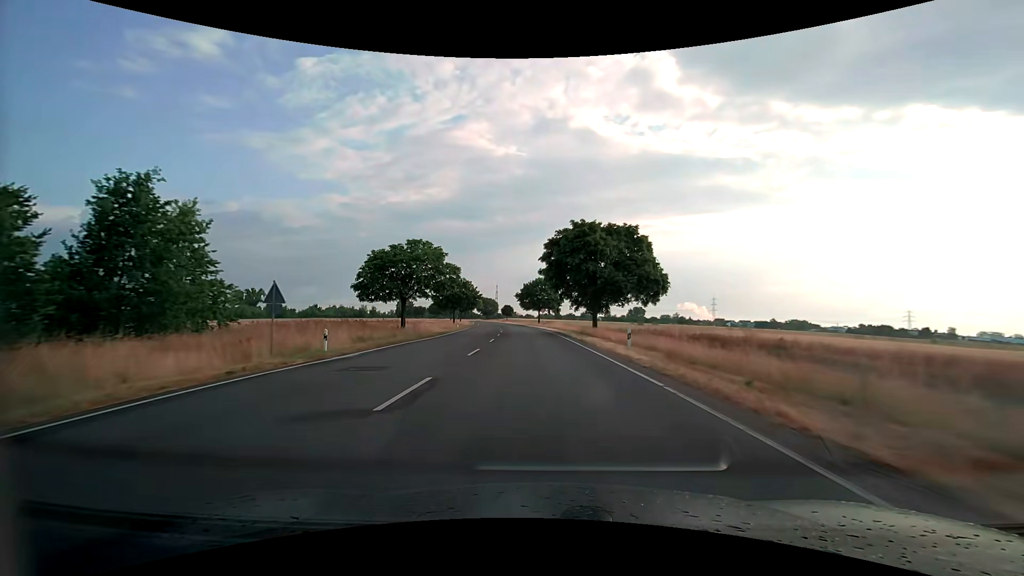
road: secondary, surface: asphalt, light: Day
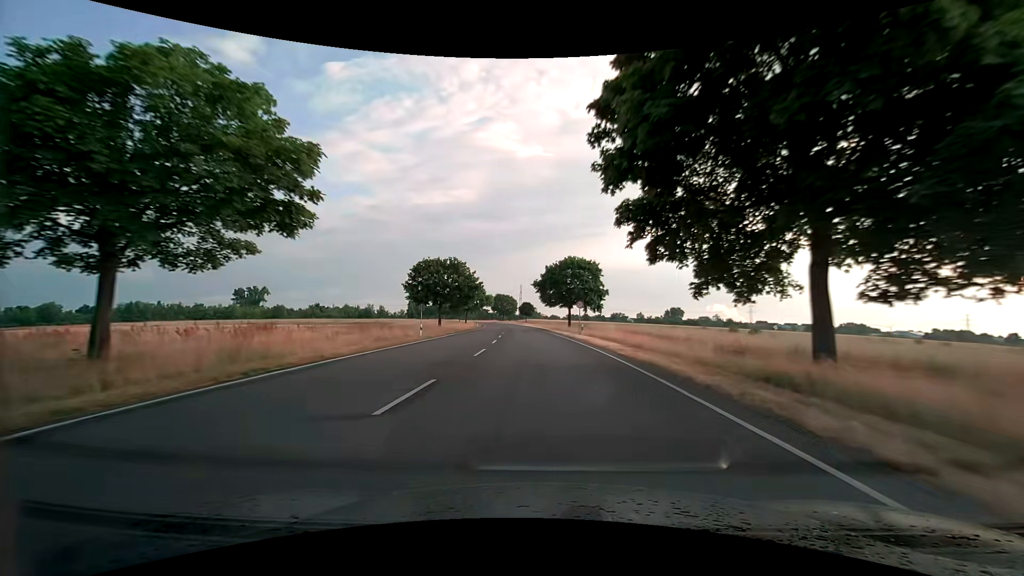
(-1.1, +33.6) m; -3°
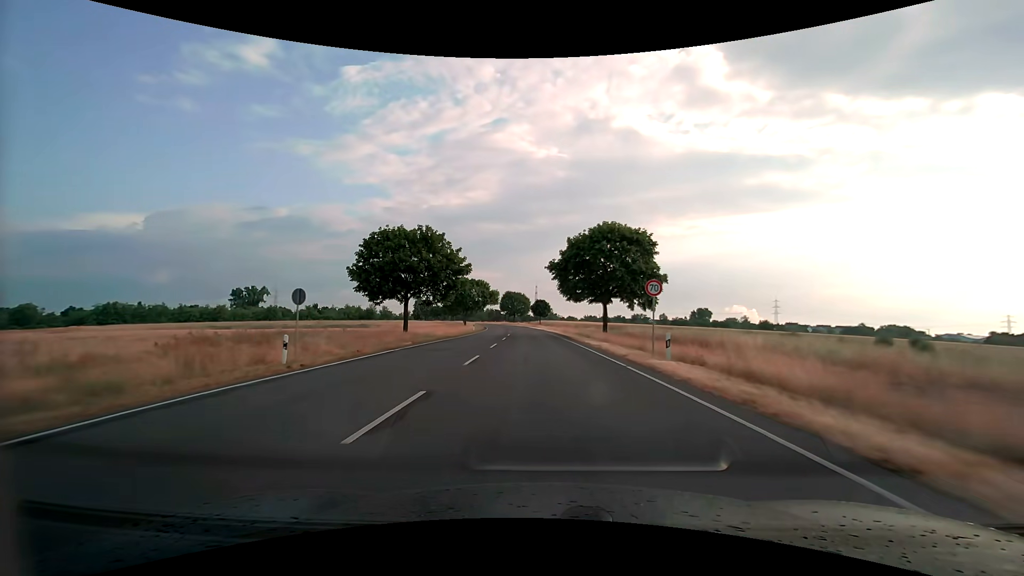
(-0.3, +22.4) m; -2°
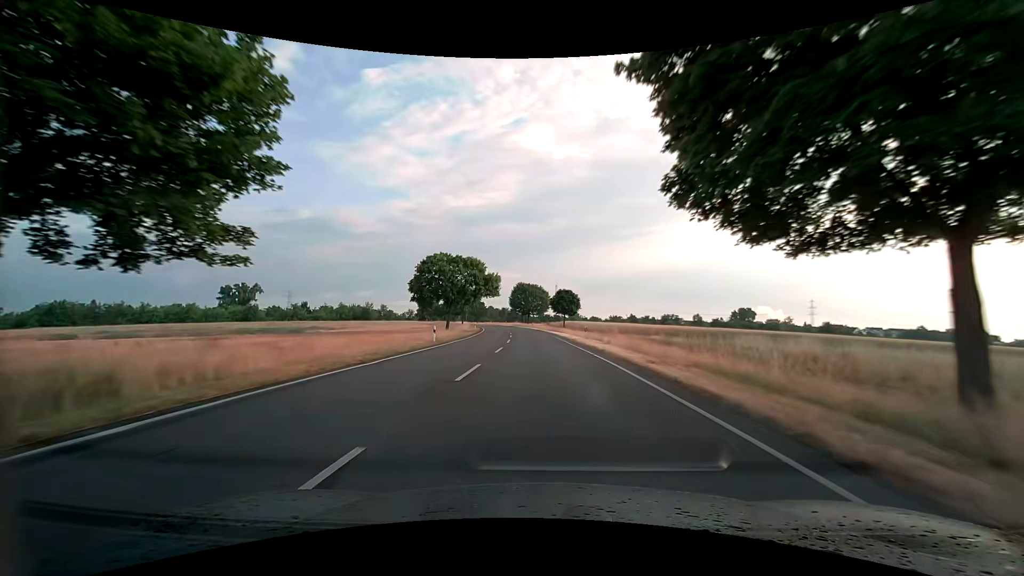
(-0.7, +33.5) m; -2°
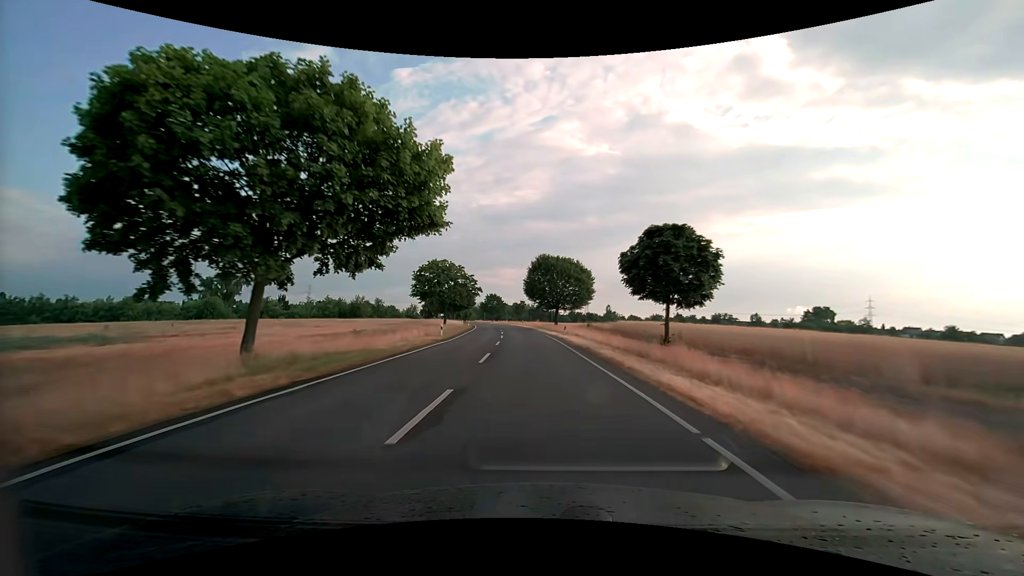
(-1.1, +44.3) m; -3°
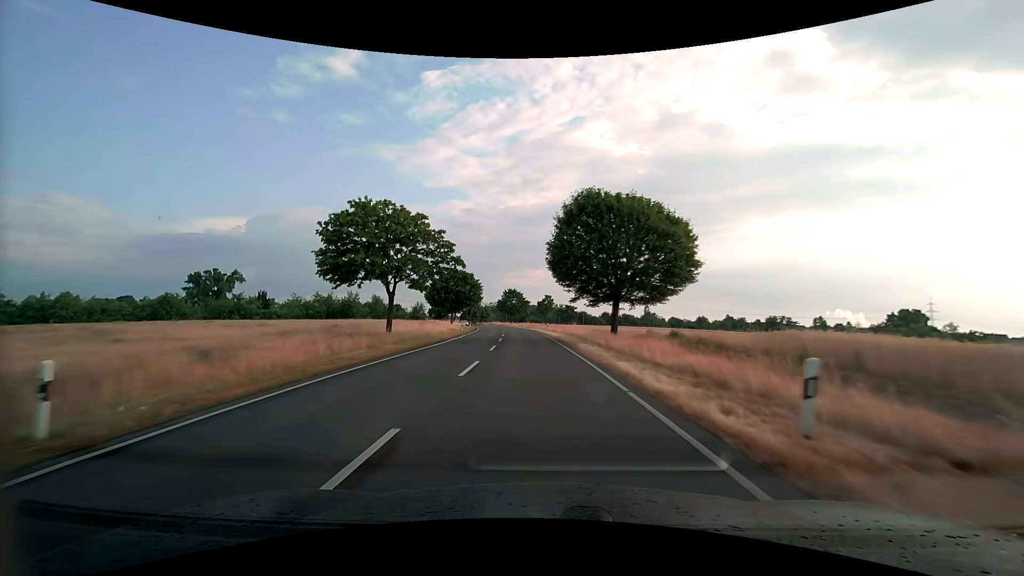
(-0.9, +32.3) m; -3°
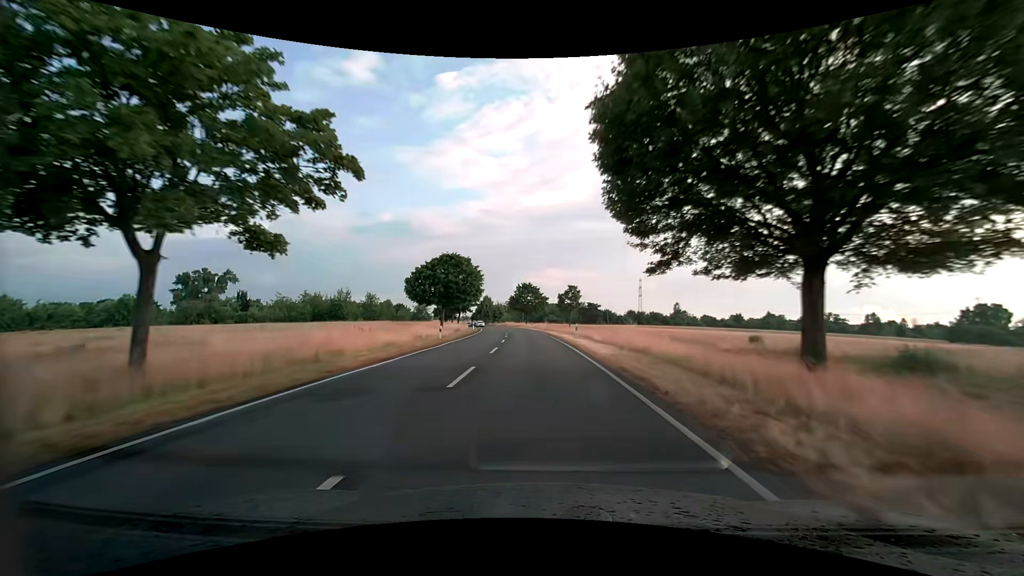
(-0.4, +21.1) m; -2°
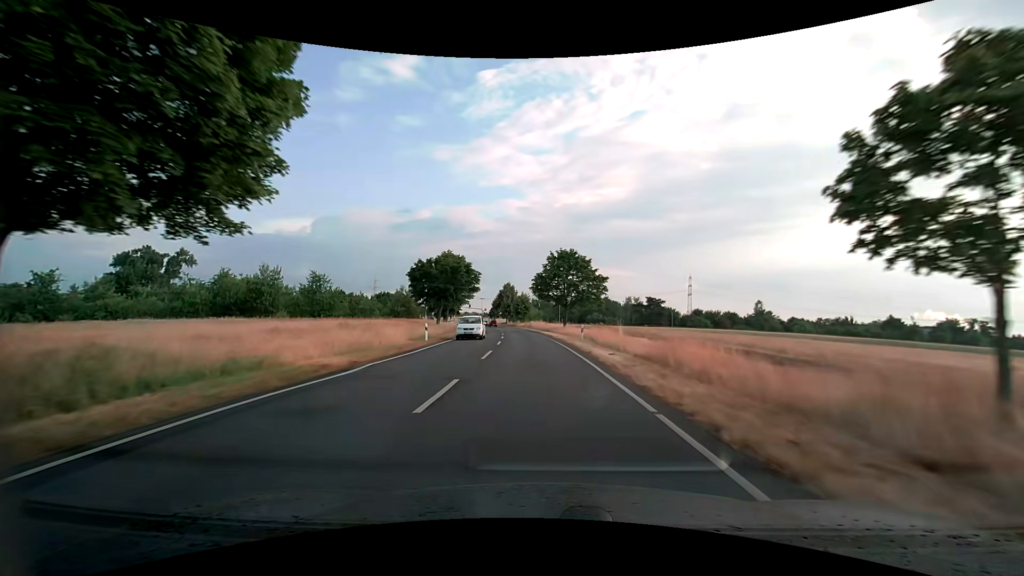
(-1.7, +51.2) m; -4°
(0, +10) (0, +20) (-1, +30) (-1, +40) (-2, +50) (-3, +60) (-4, +70) (-5, +80) (-7, +90) (-9, +99) m
